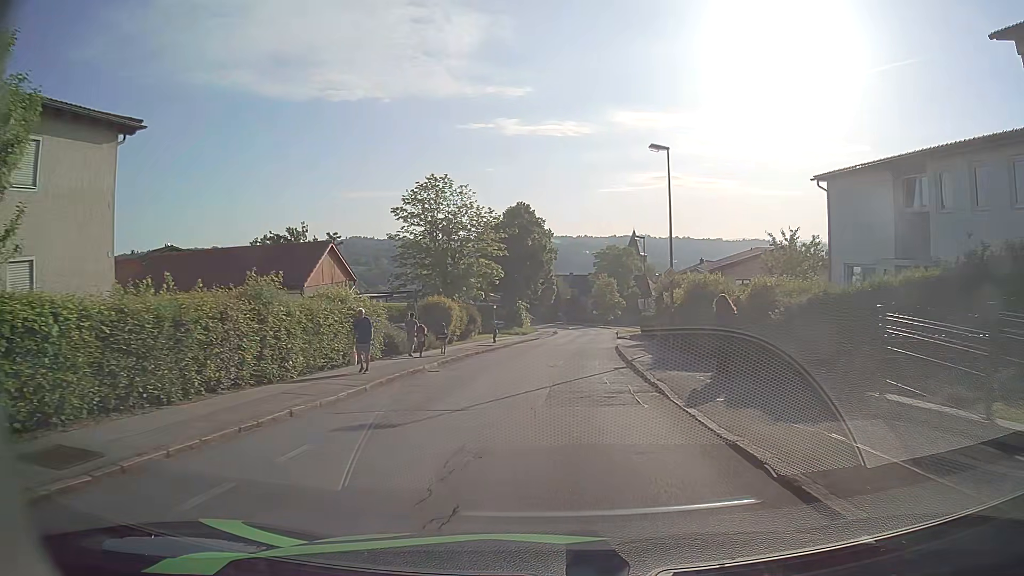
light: Day
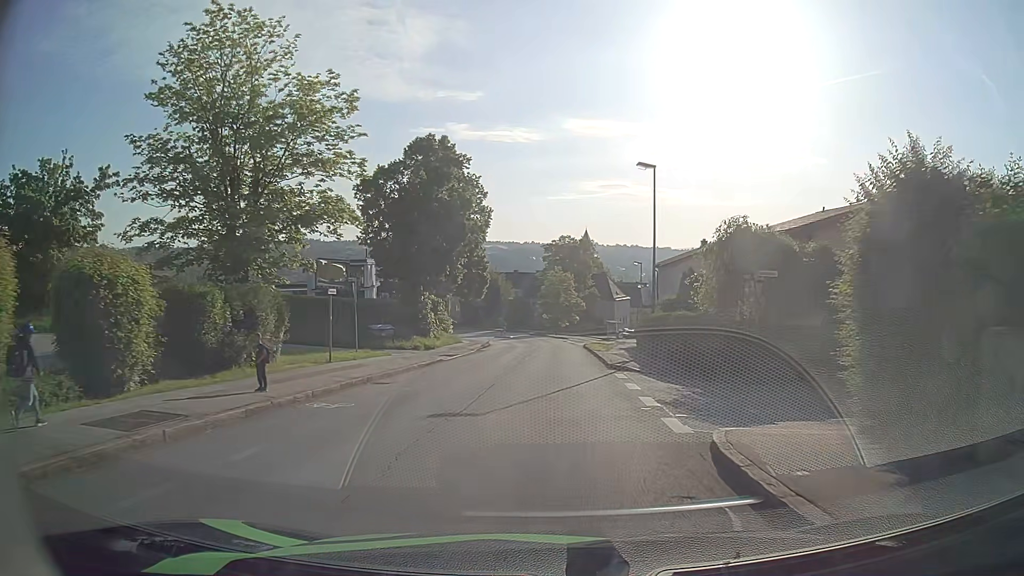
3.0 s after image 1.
(+1.4, +27.9) m; +5°
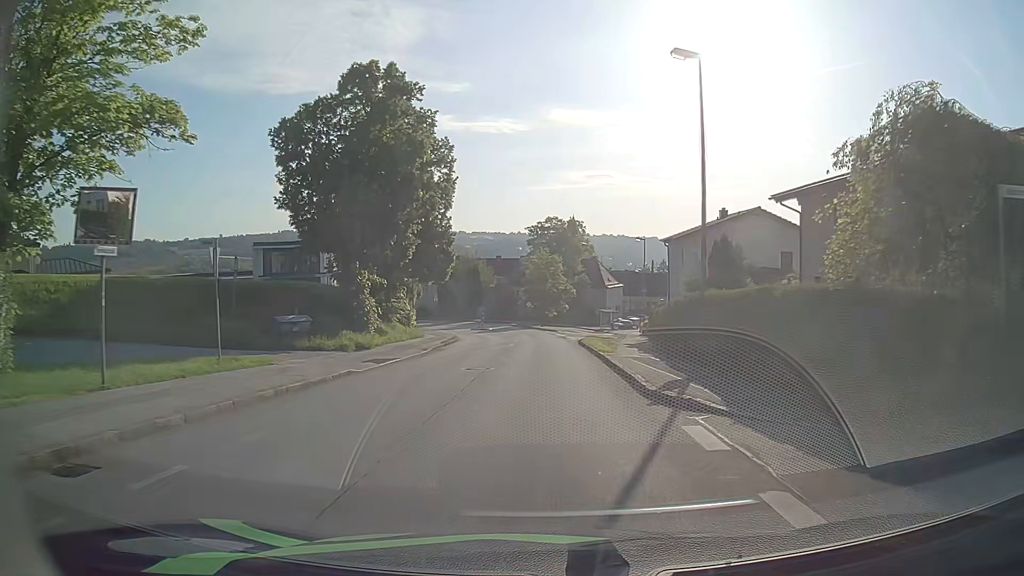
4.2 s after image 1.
(+0.2, +11.5) m; +1°
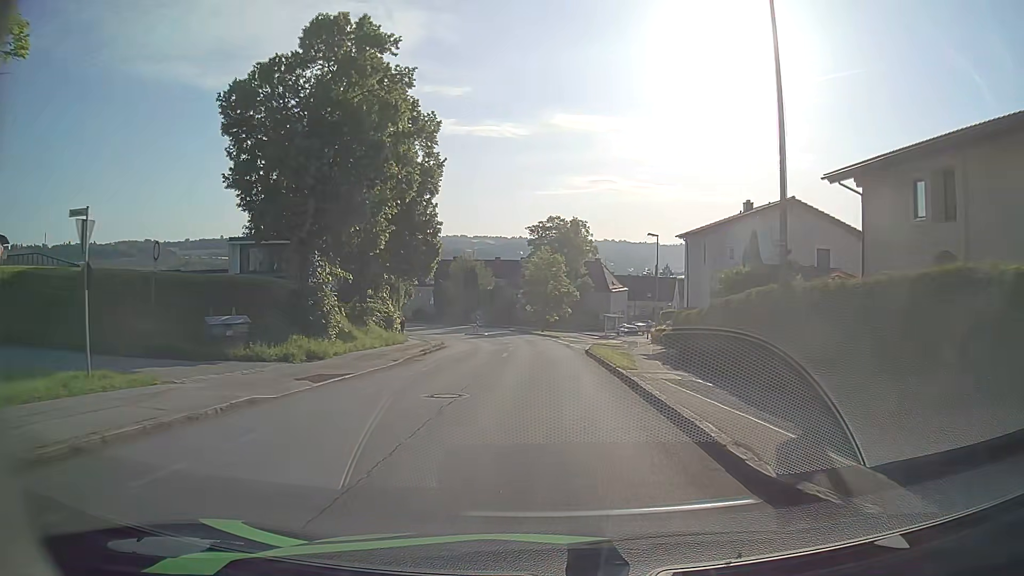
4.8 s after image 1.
(0.0, +5.9) m; 0°
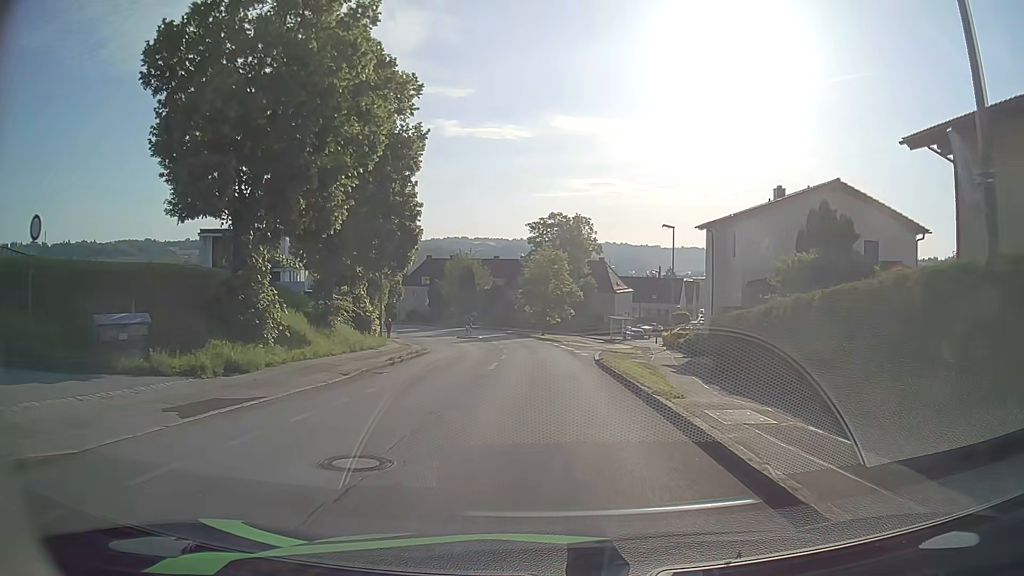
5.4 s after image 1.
(0.0, +5.9) m; 0°
